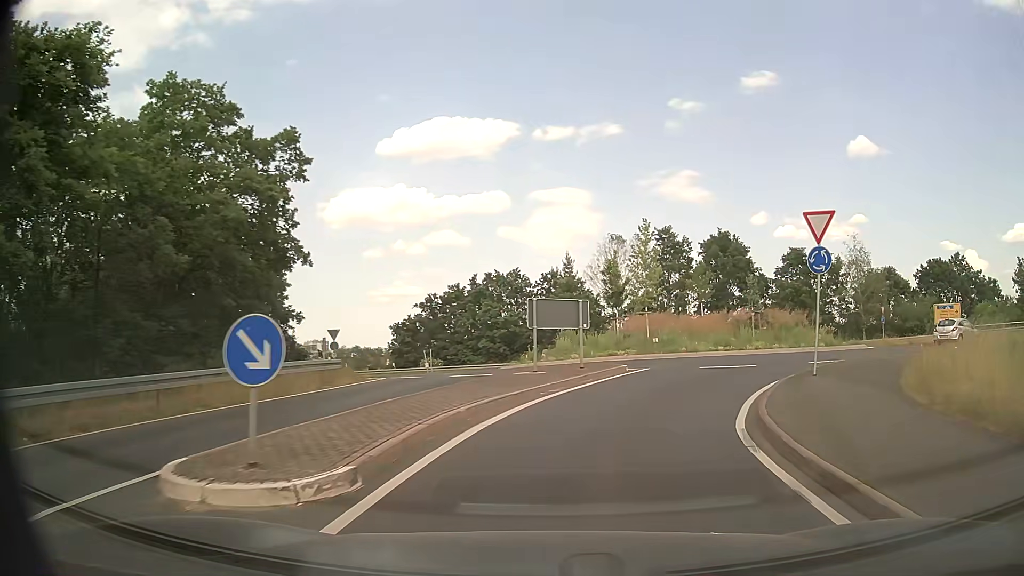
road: secondary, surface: asphalt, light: Day
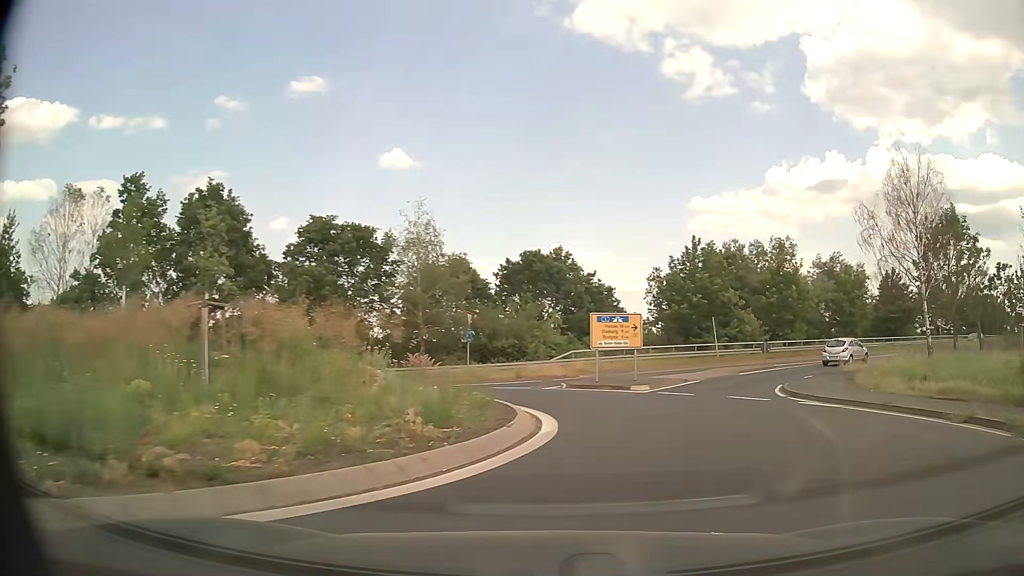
(+6.6, +21.3) m; +41°
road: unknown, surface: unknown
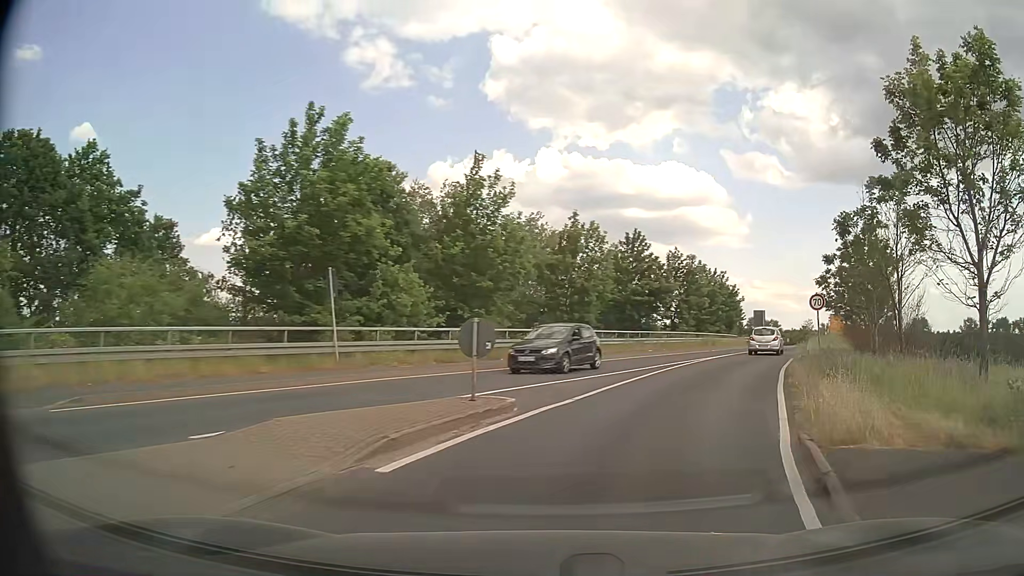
(+6.7, +24.6) m; +30°
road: secondary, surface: asphalt
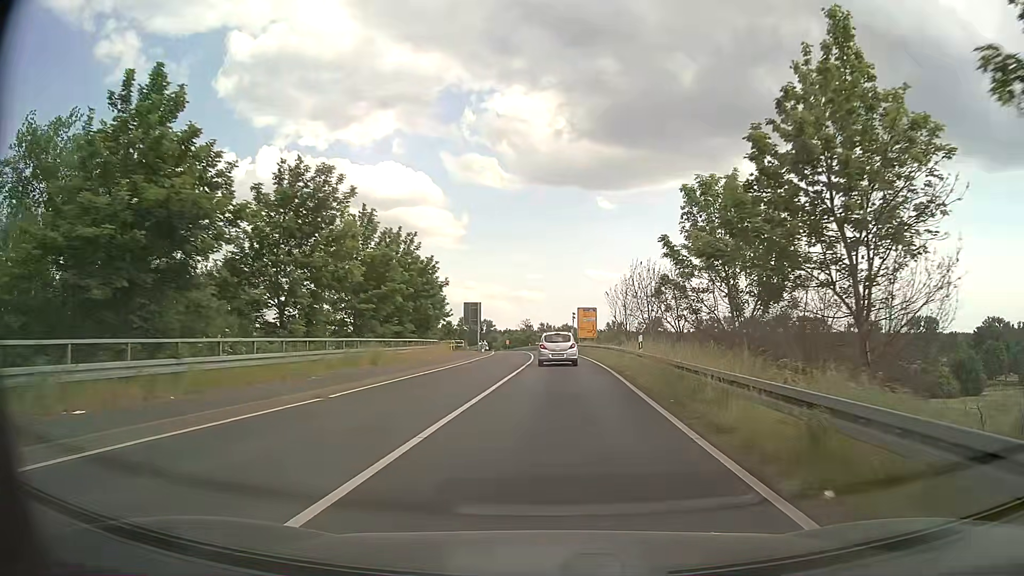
(+9.5, +30.8) m; +25°
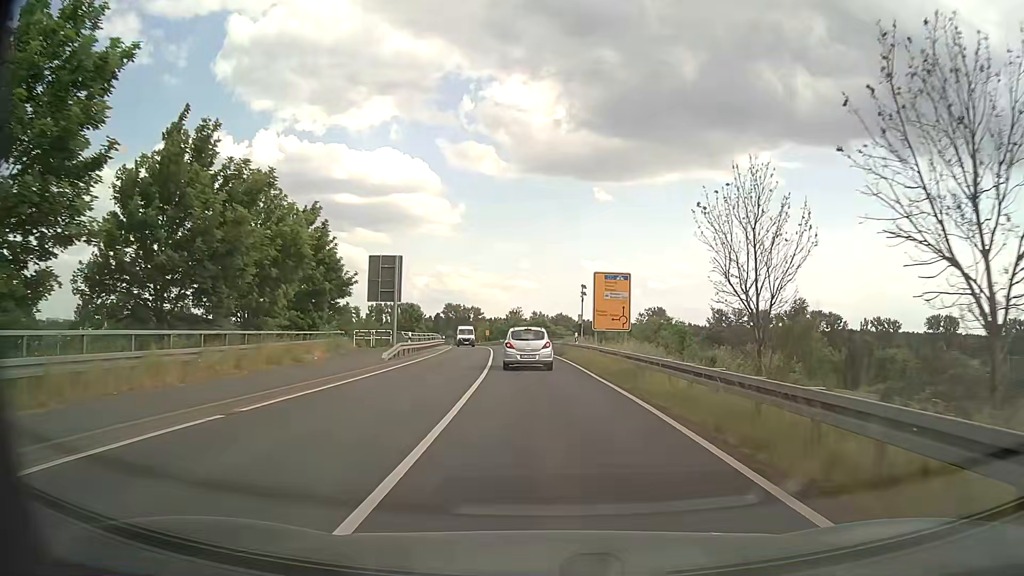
(+0.6, +35.6) m; +1°
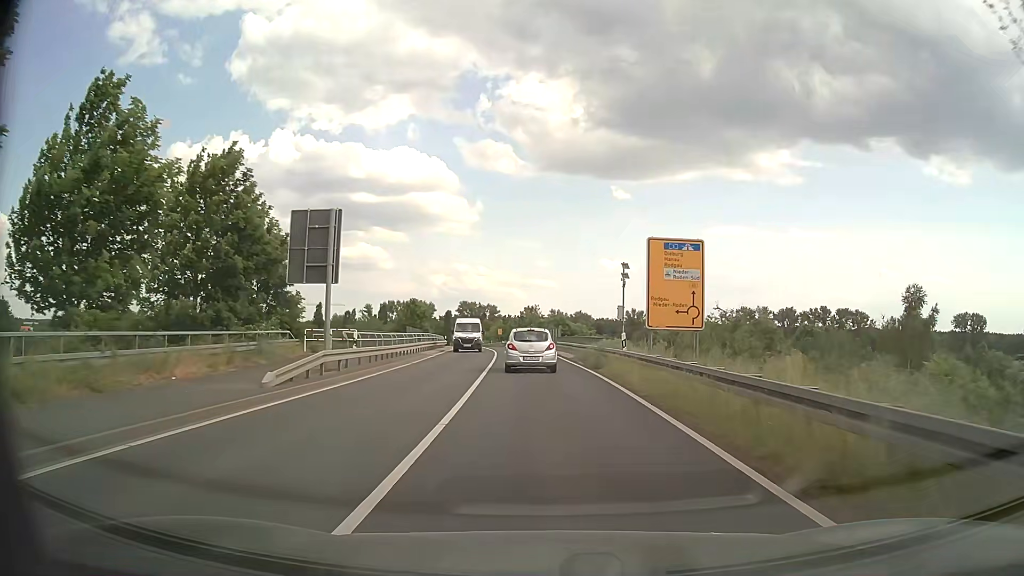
(-0.2, +13.8) m; -2°
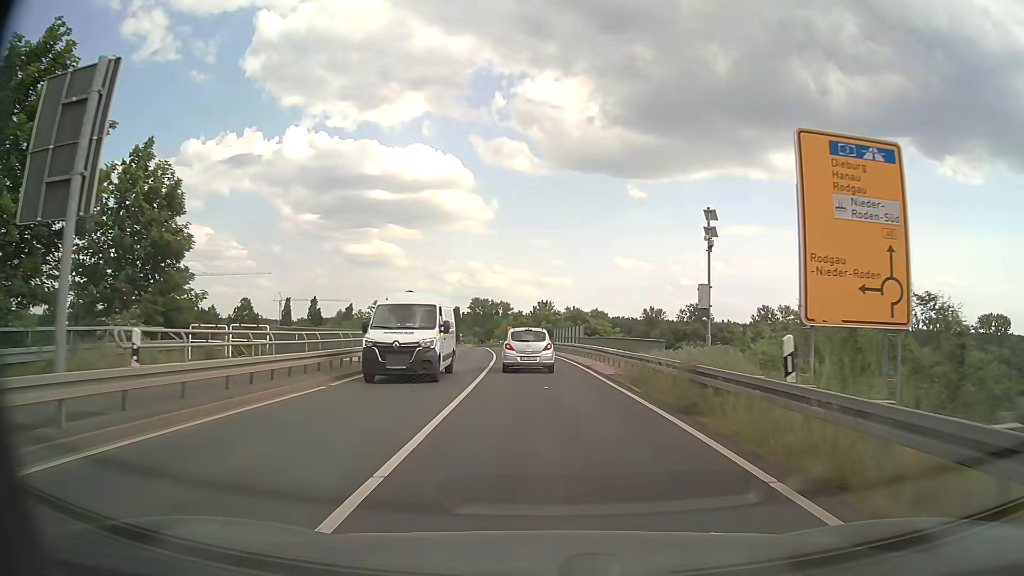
(-0.2, +13.6) m; -1°
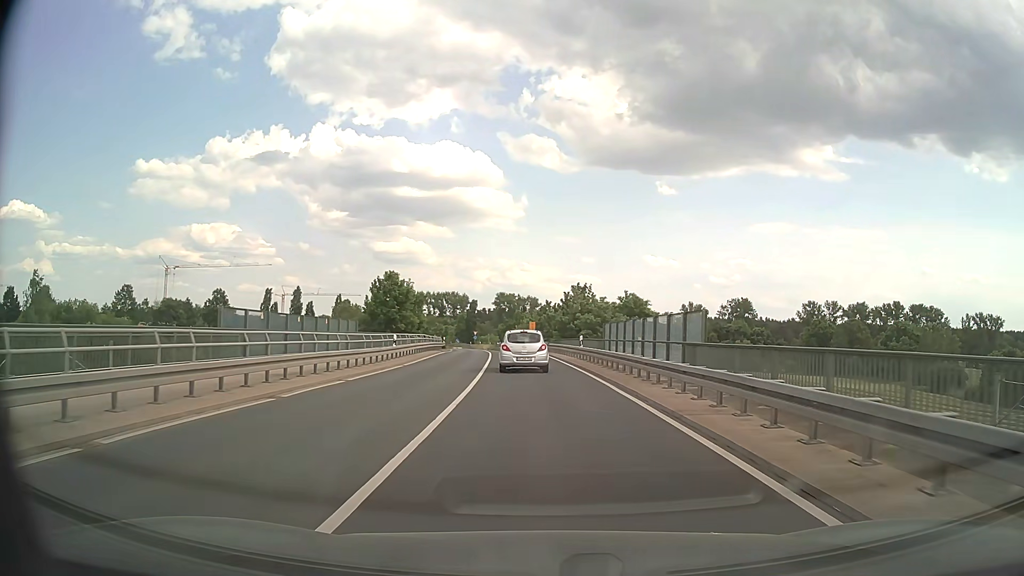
(-0.6, +27.2) m; -2°
(0, +10) (0, +20) (-1, +30) (-2, +40) (-2, +50) (-3, +60) (-4, +70) (-5, +80) (-7, +90) (-9, +99) m
